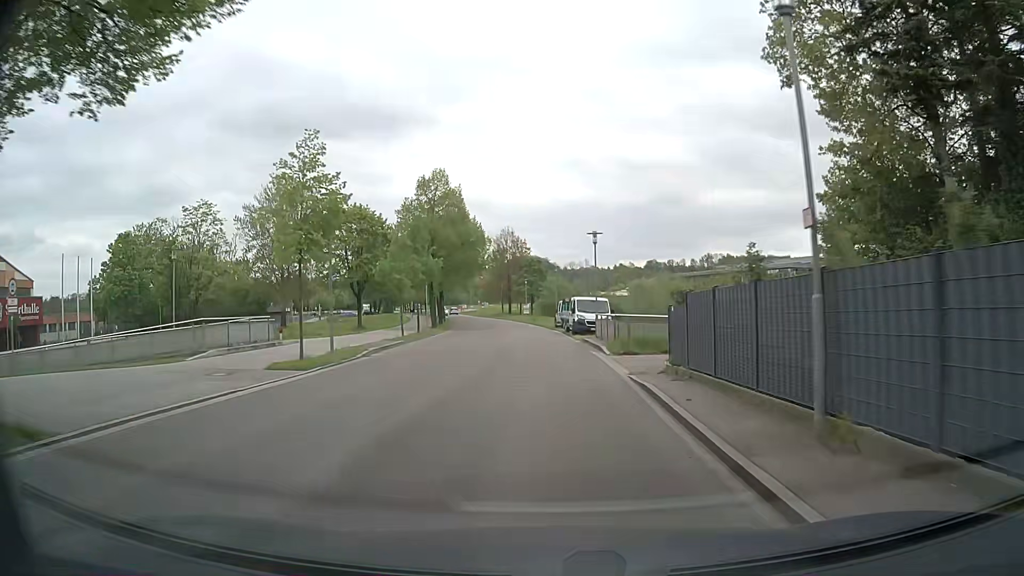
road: tertiary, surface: asphalt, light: Day
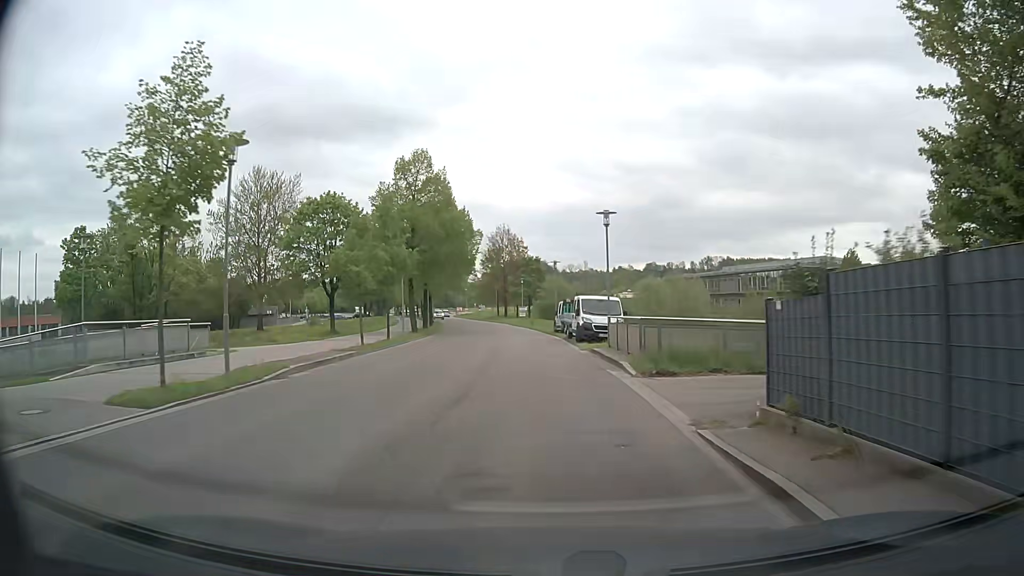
(0.0, +6.9) m; 0°
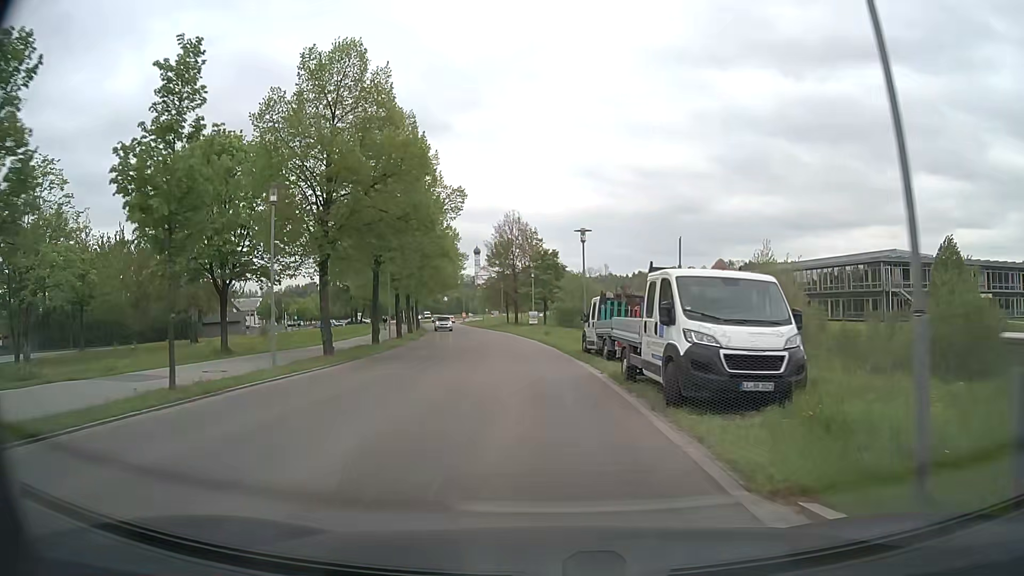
(0.0, +20.0) m; -1°
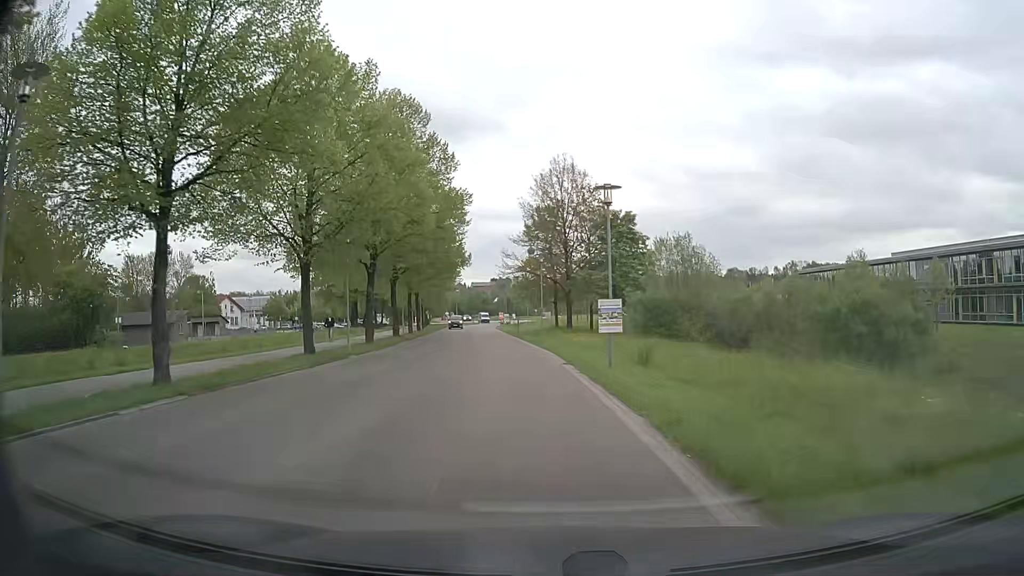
(-1.1, +32.5) m; -4°
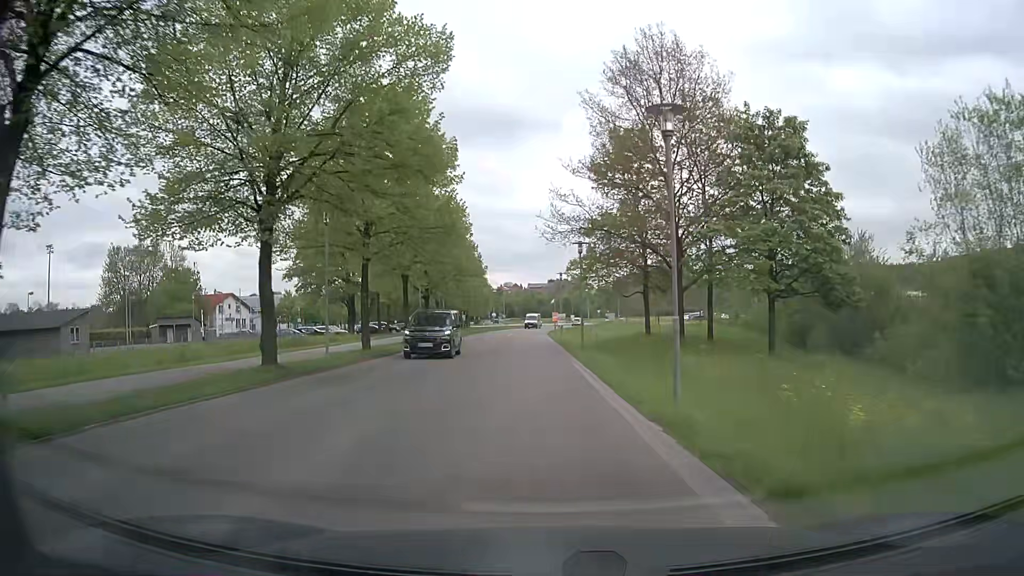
(-1.4, +27.4) m; -5°
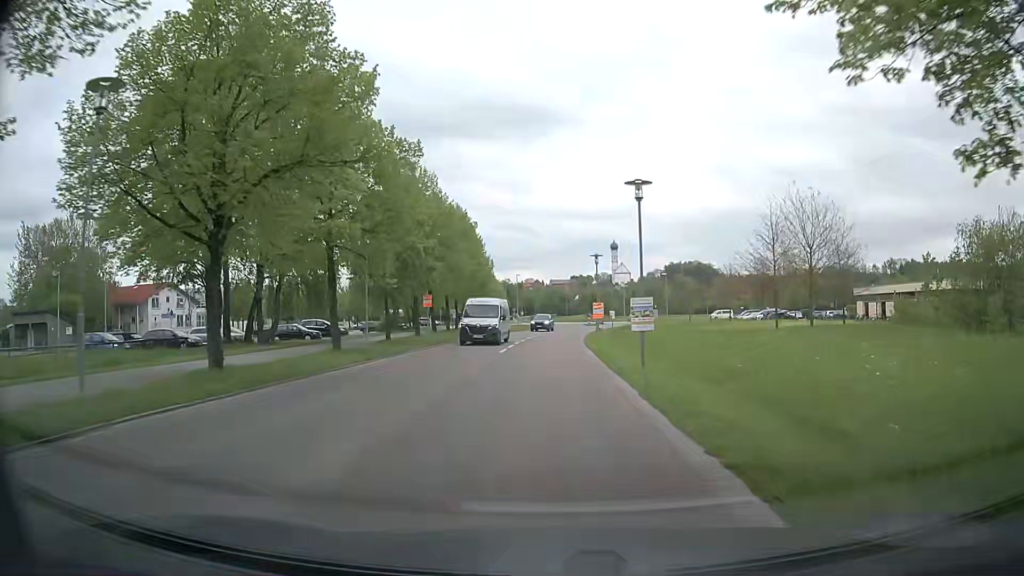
(-0.7, +33.9) m; -2°
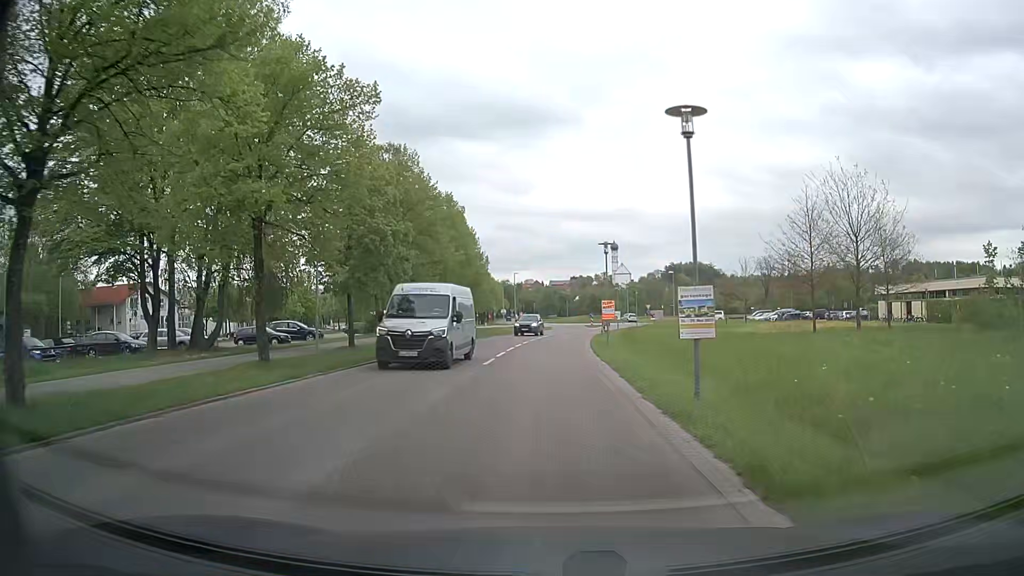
(0.0, +6.6) m; 0°
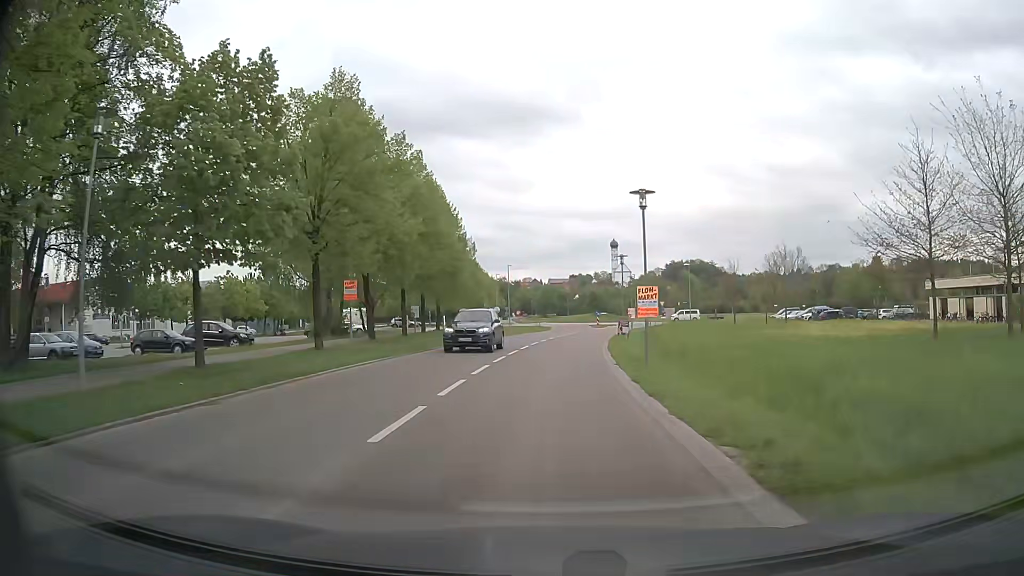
(0.0, +13.0) m; 0°
(0, +10) (0, +20) (+1, +30) (+2, +40) (+3, +50) (+5, +60) (+7, +69) (+10, +79) (+14, +88) (+18, +97) m
